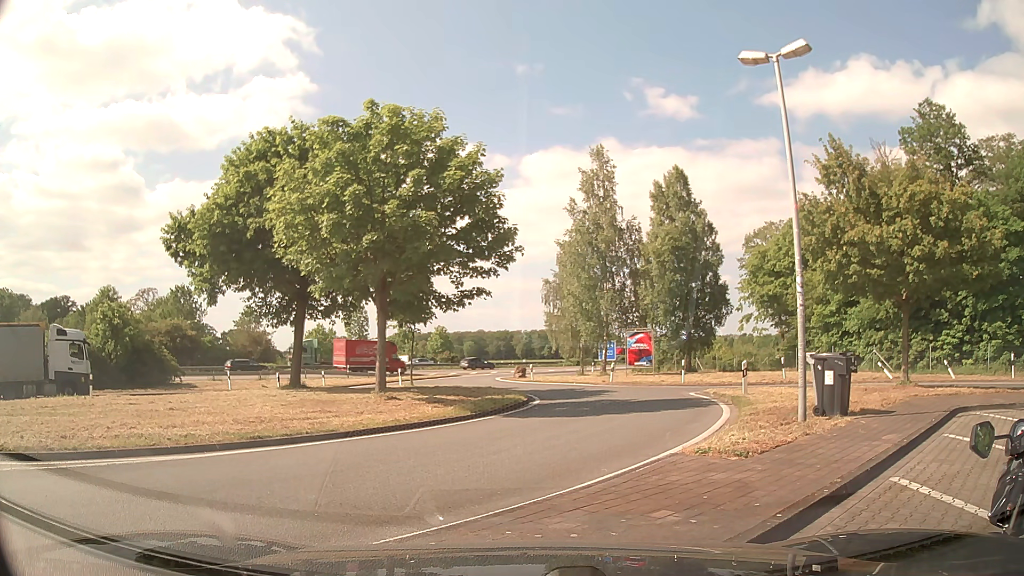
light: Day
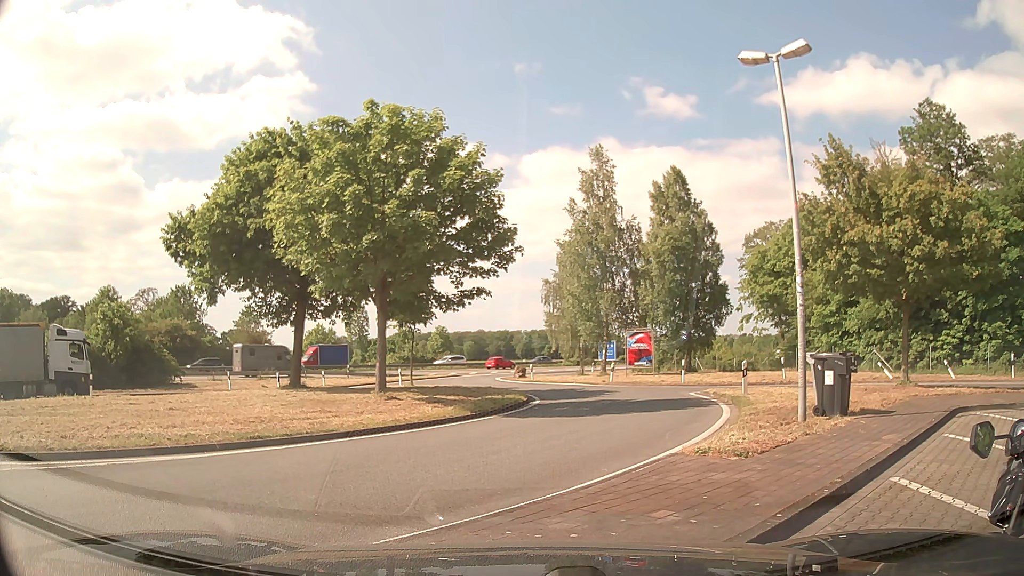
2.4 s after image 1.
(0.0, 0.0) m; 0°
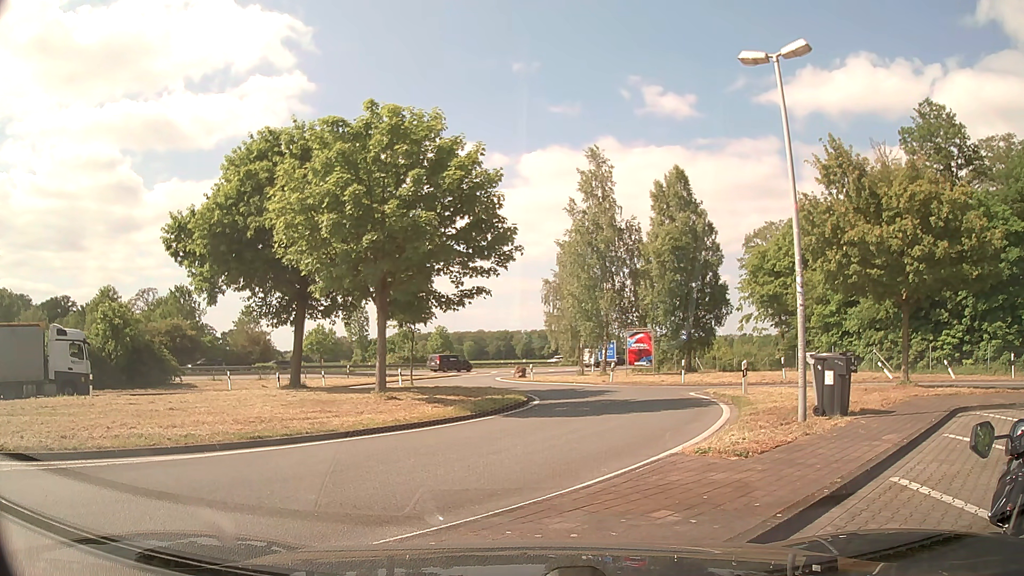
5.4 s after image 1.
(0.0, 0.0) m; 0°
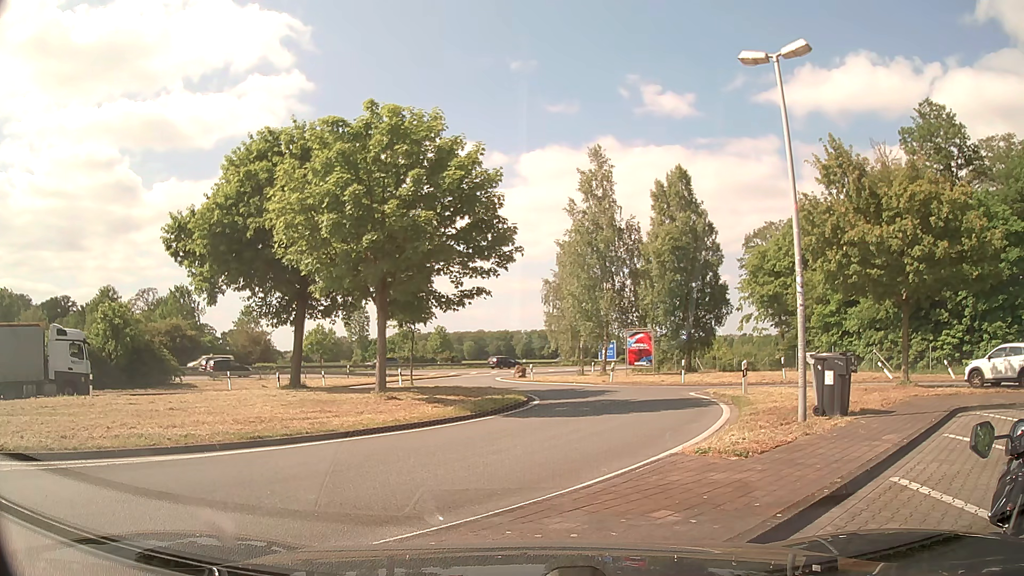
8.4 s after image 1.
(0.0, 0.0) m; 0°
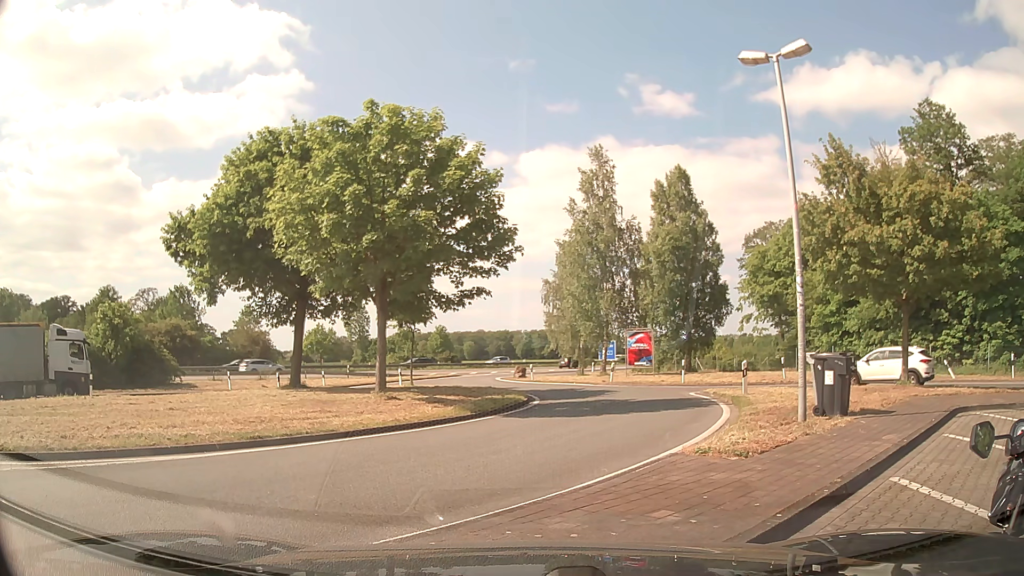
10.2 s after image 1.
(0.0, 0.0) m; 0°
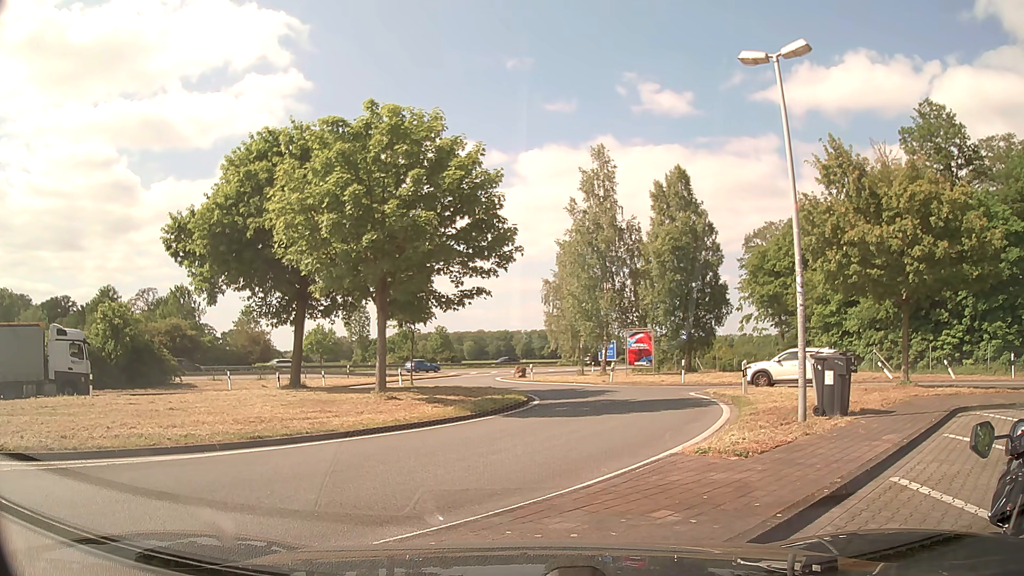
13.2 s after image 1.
(0.0, 0.0) m; 0°
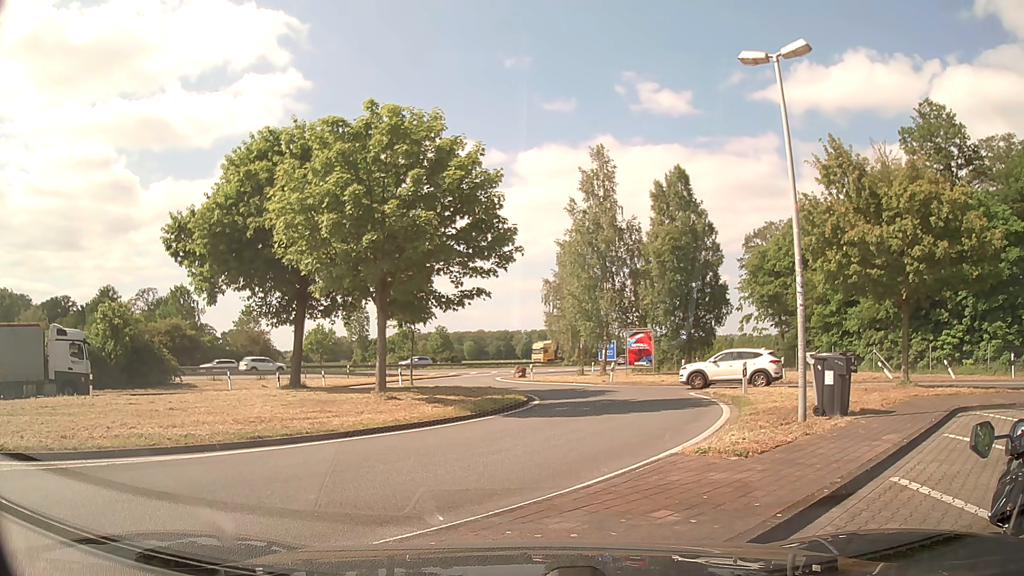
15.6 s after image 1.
(0.0, 0.0) m; 0°
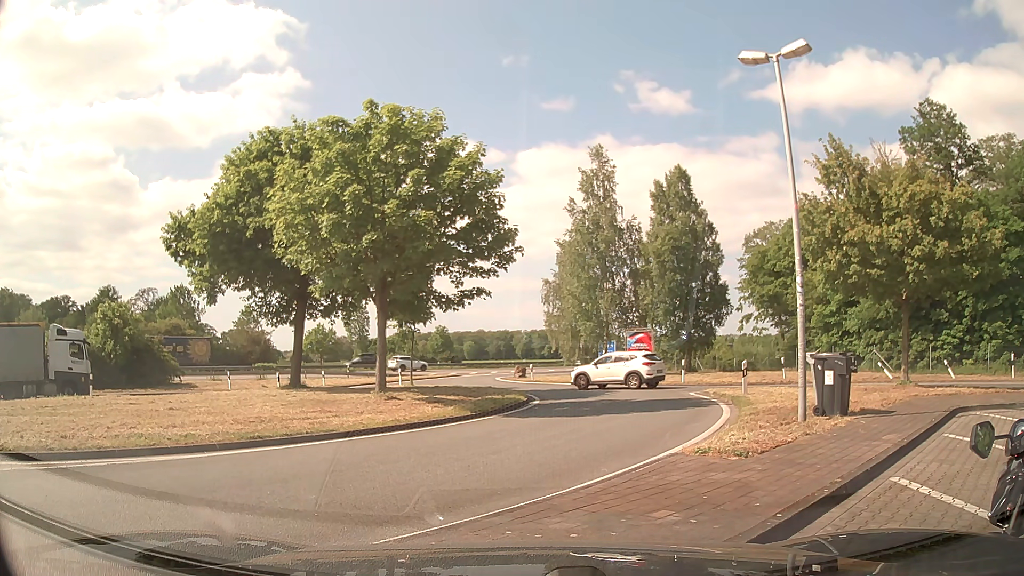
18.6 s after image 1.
(0.0, 0.0) m; 0°
